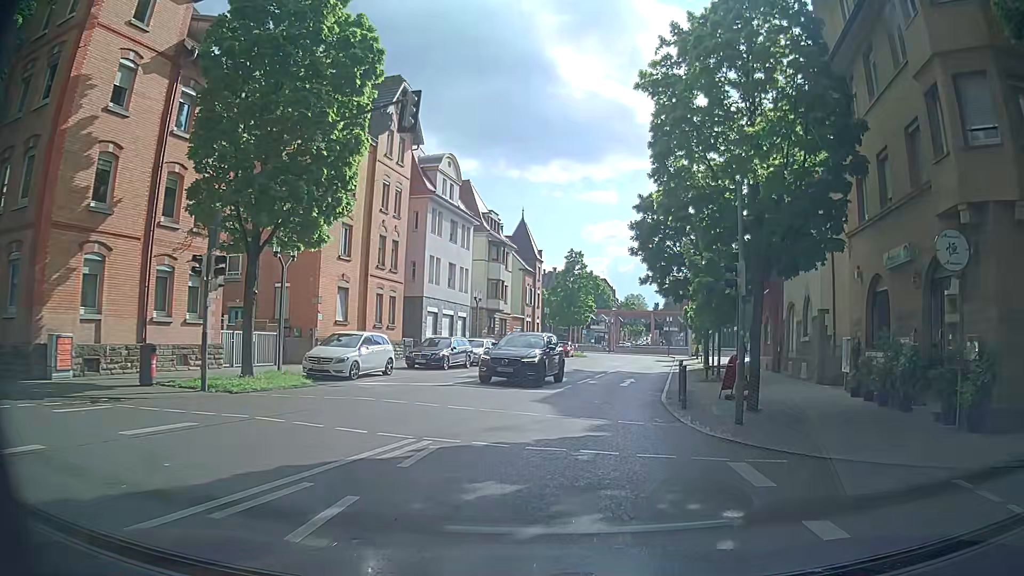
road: secondary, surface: asphalt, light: Day
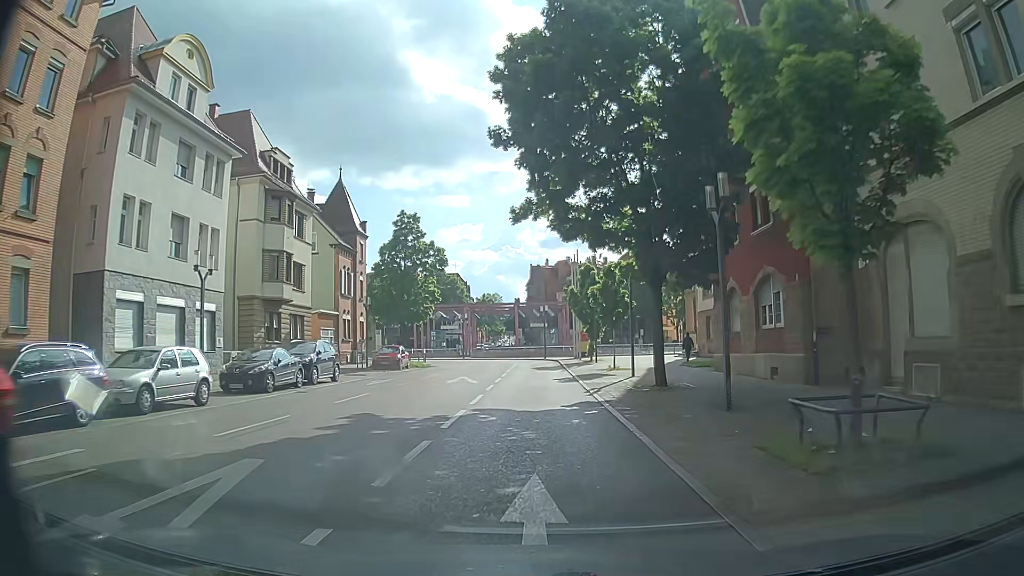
(+2.3, +21.6) m; +12°
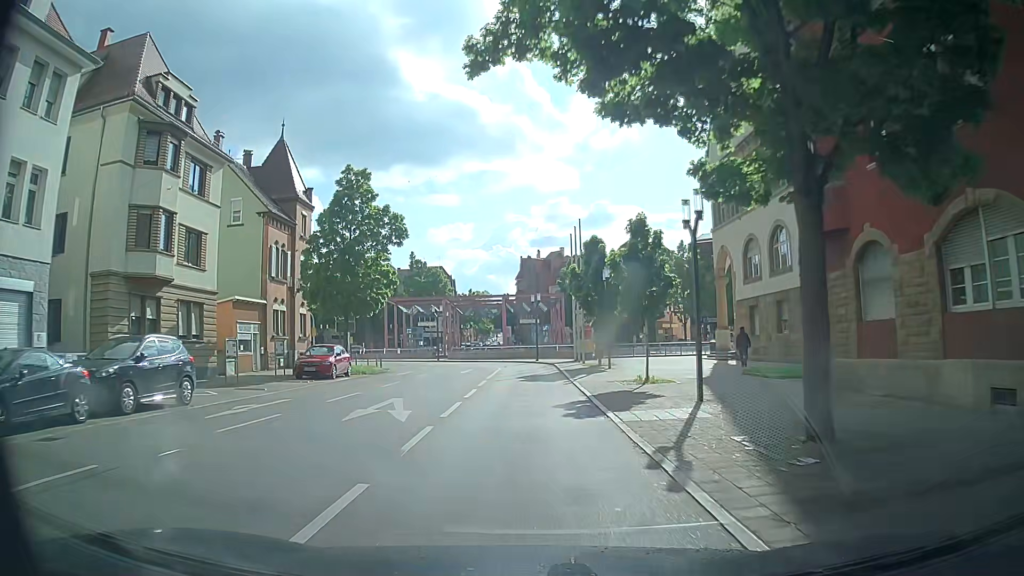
(0.0, +12.0) m; +1°
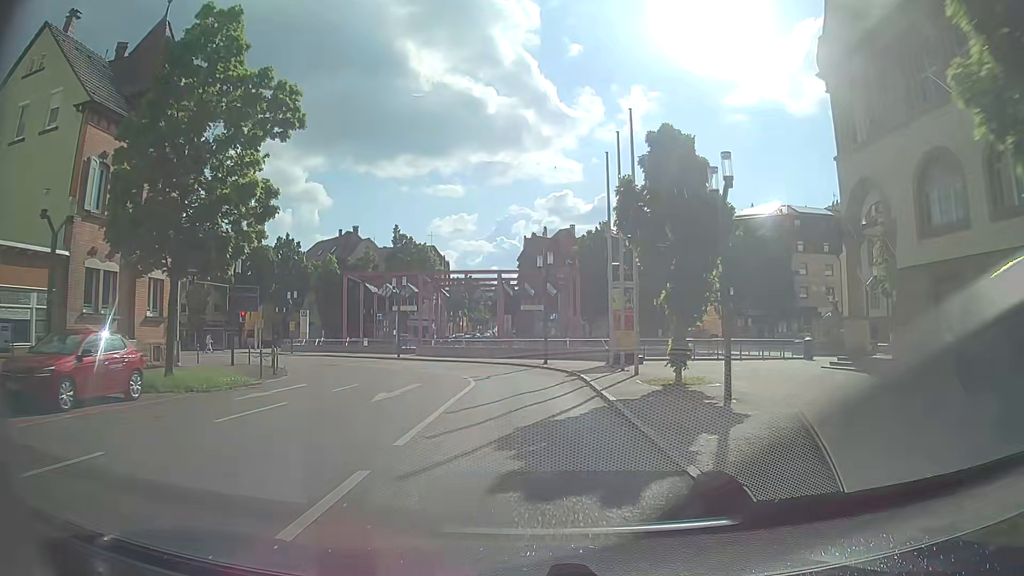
(-0.3, +17.9) m; 0°
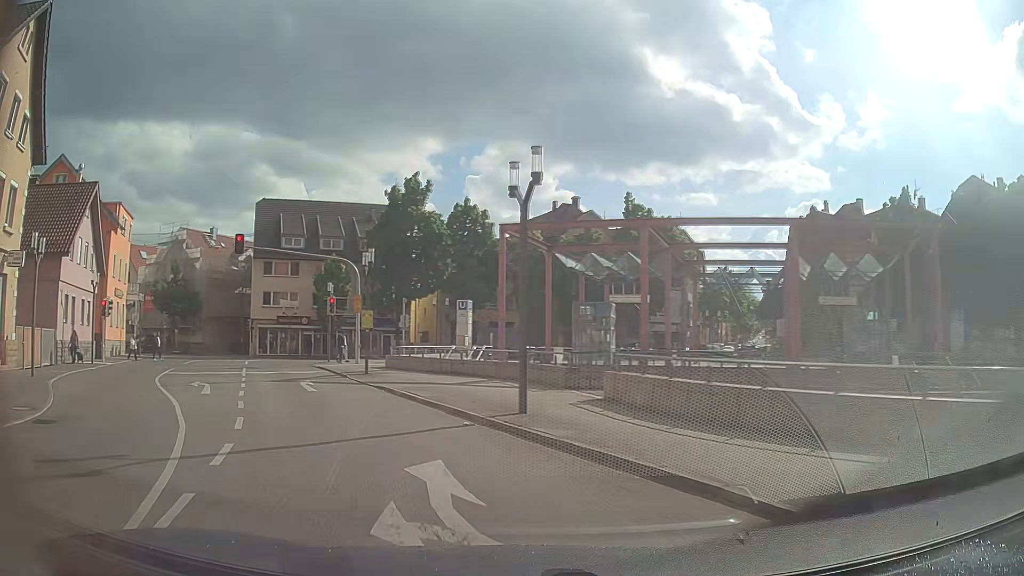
(-2.4, +27.1) m; -22°
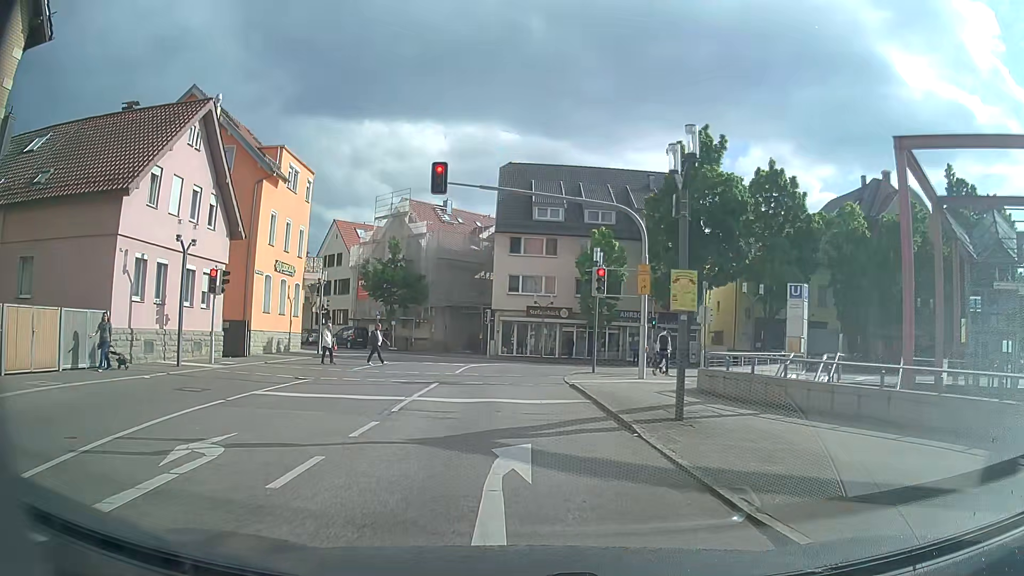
(-3.4, +13.7) m; -23°
